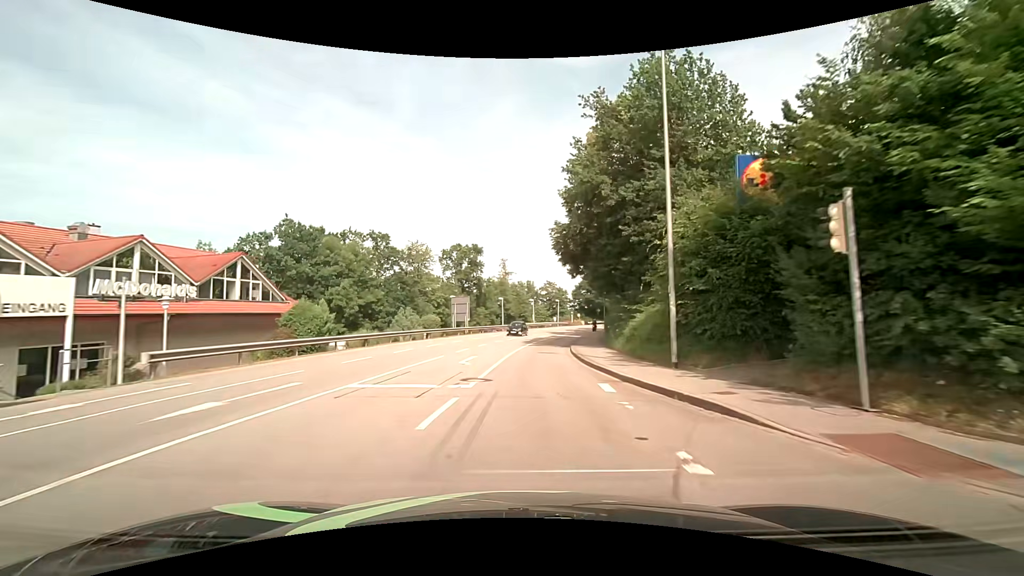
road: tertiary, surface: asphalt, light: Day
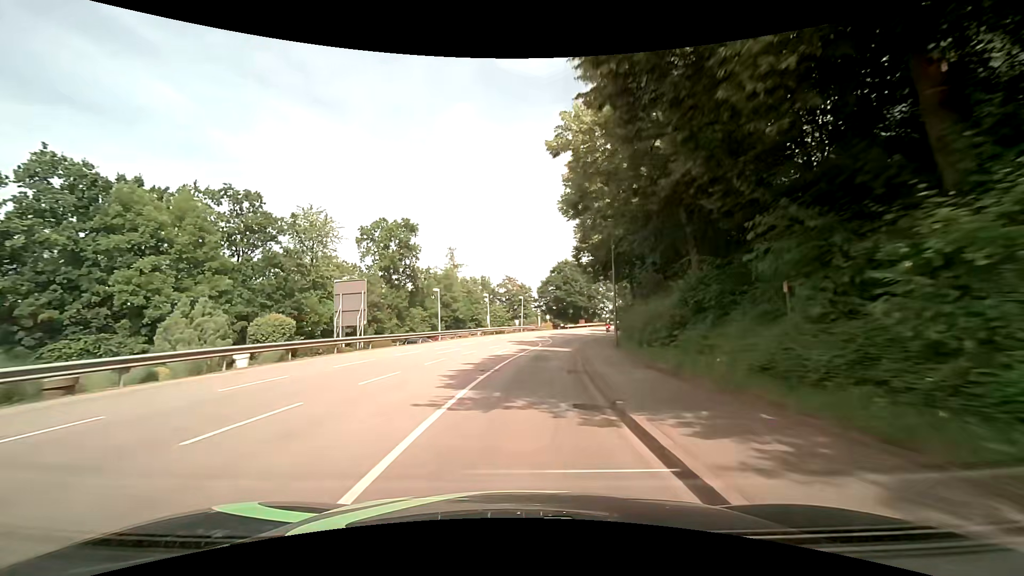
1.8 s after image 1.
(+1.0, +24.1) m; +5°
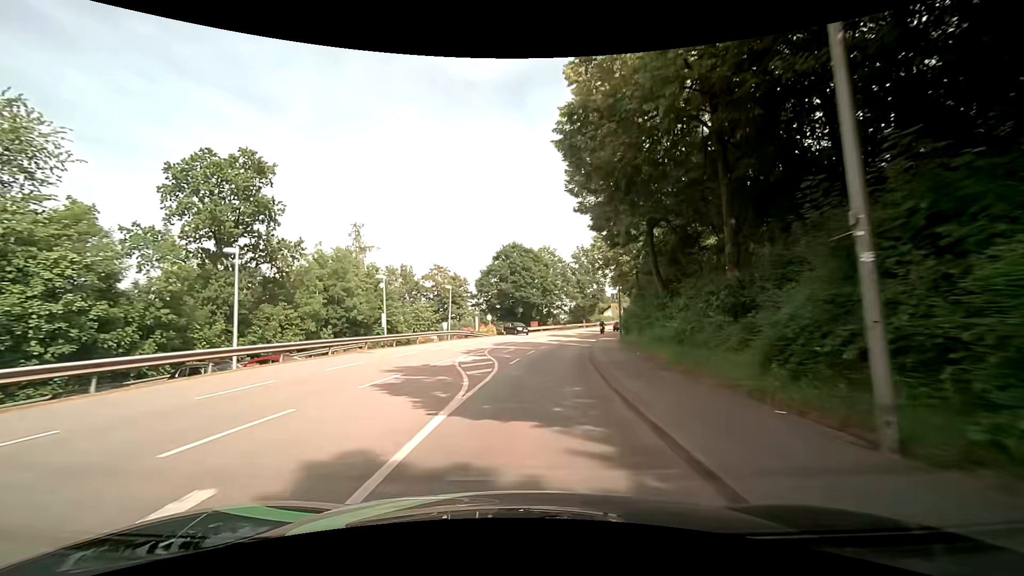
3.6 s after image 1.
(+1.3, +23.9) m; +6°
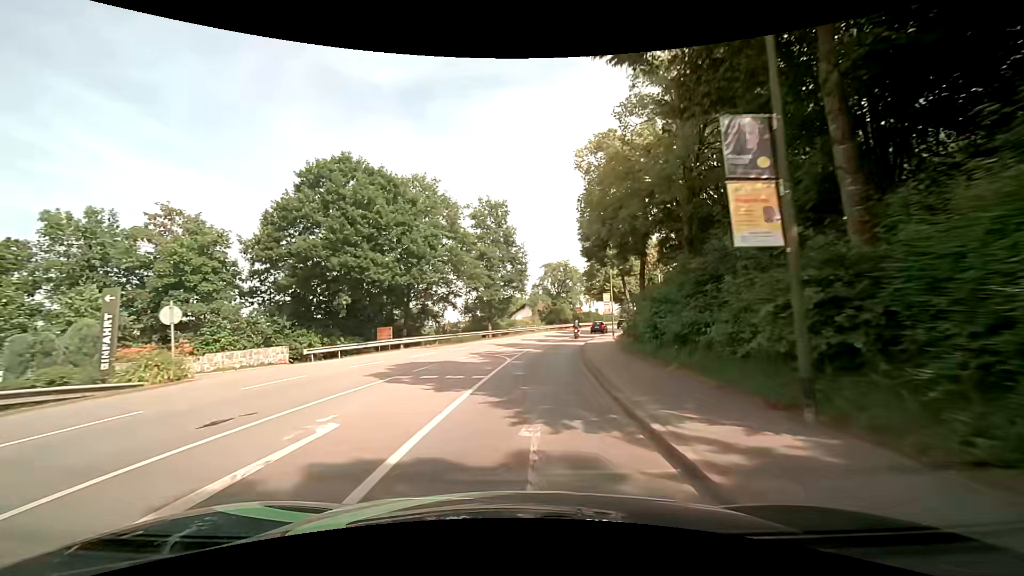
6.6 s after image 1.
(+4.3, +38.3) m; +12°
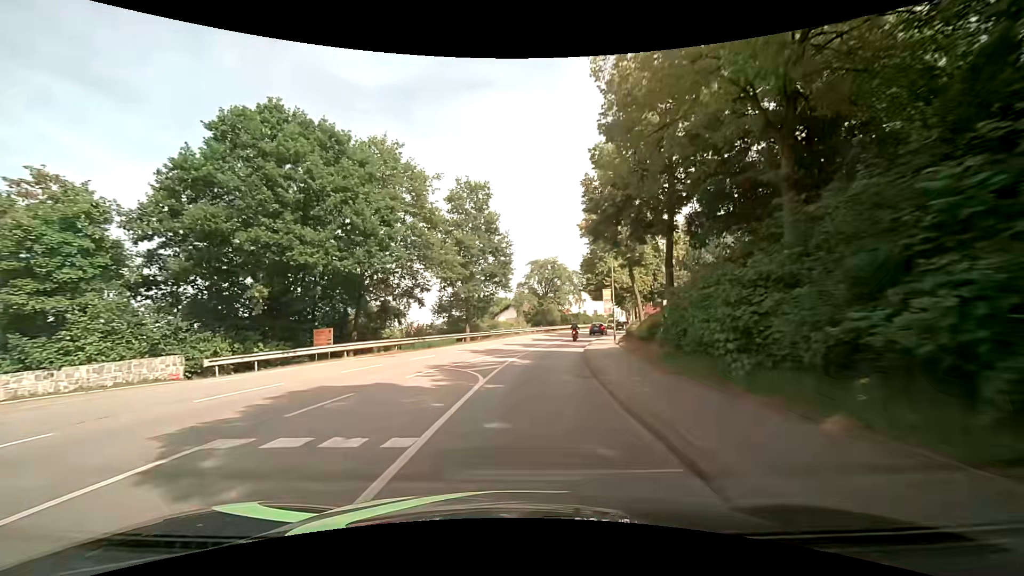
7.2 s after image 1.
(+0.1, +7.6) m; +1°
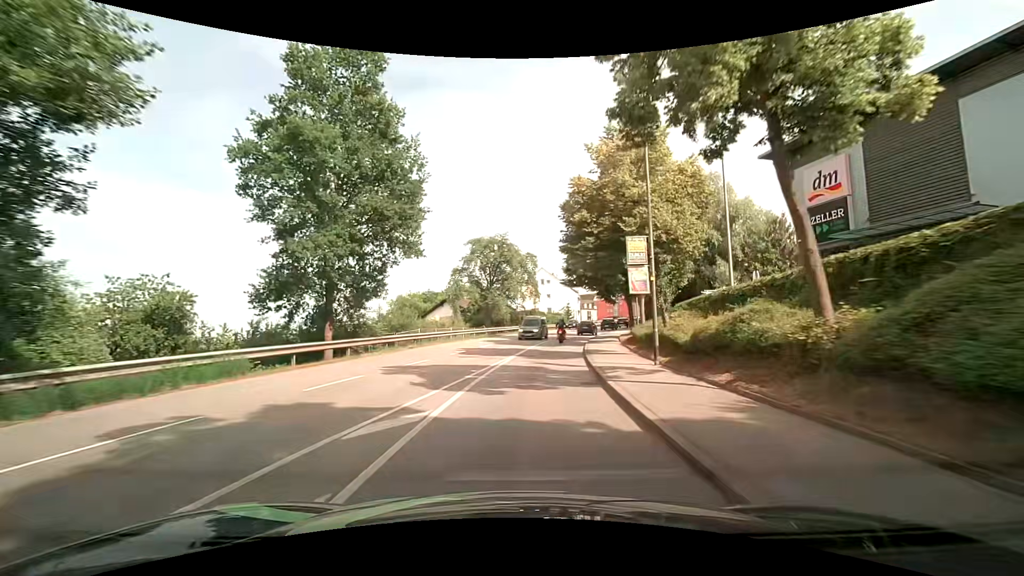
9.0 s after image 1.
(+1.3, +22.1) m; +6°
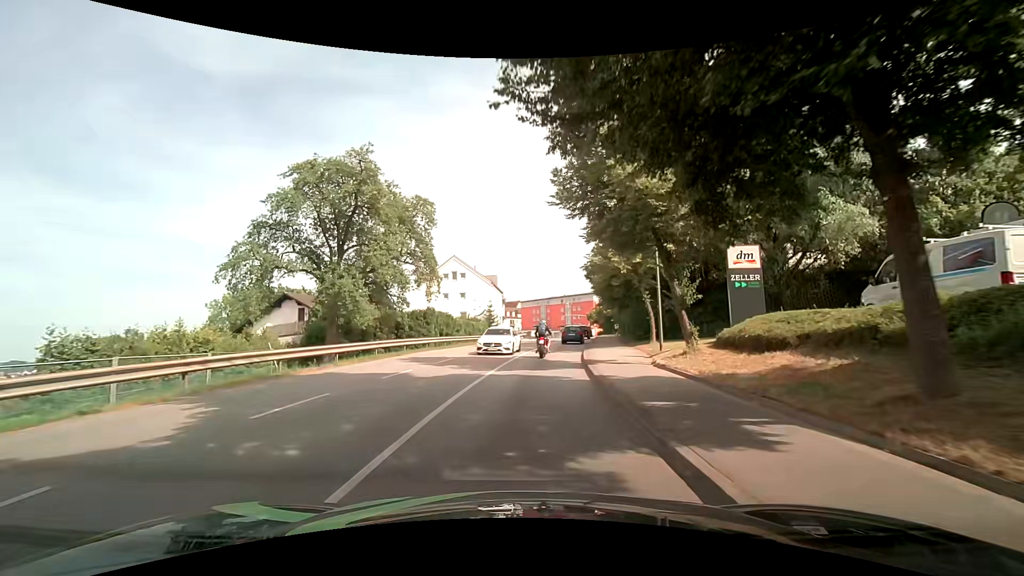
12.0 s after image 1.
(+3.0, +31.7) m; +11°
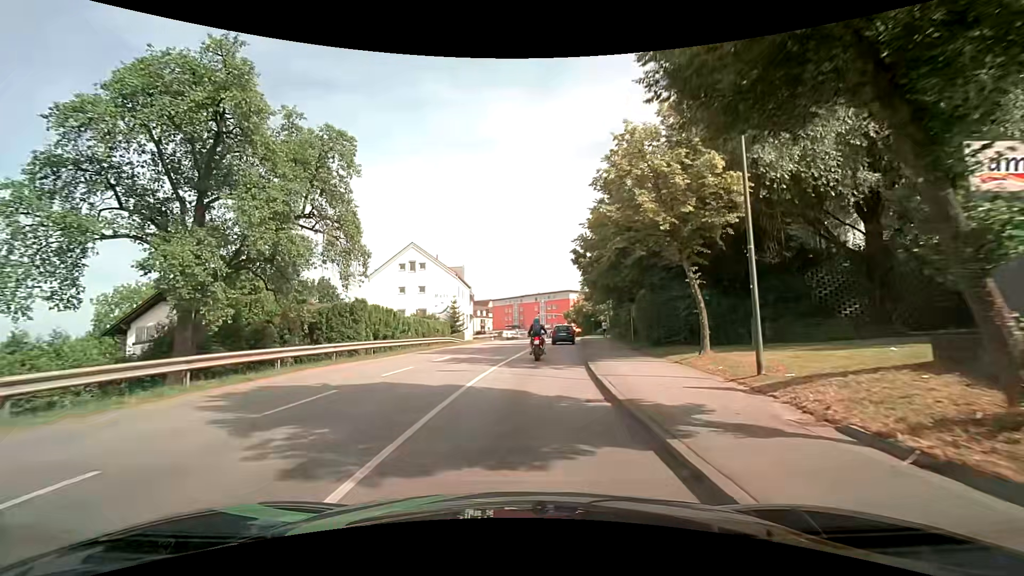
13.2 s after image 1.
(+0.2, +11.4) m; +3°
(0, +10) (+1, +20) (+2, +30) (+3, +40) (+4, +50) (+5, +60) (+6, +70) (+6, +80) (+6, +90) (+5, +100) m
